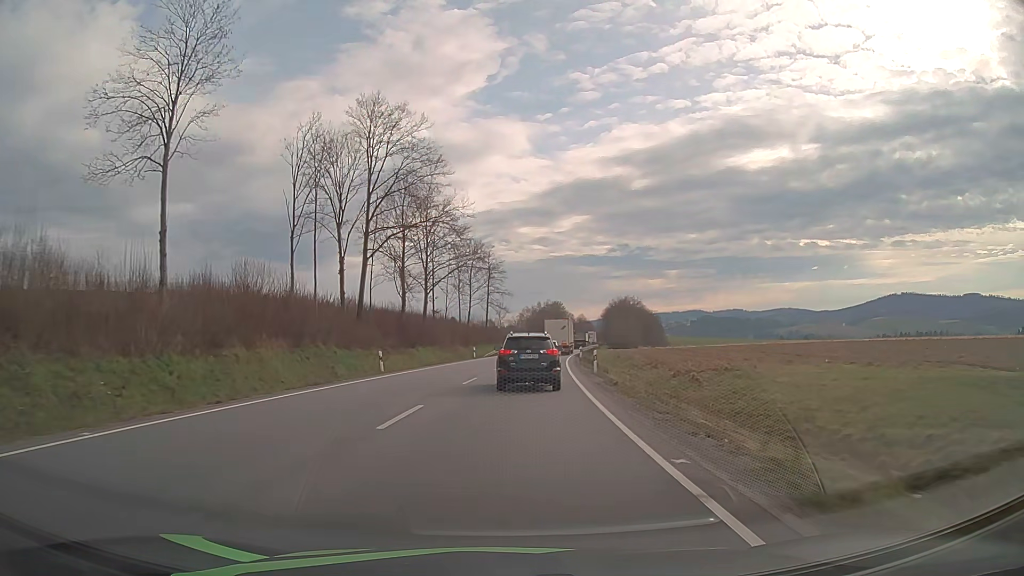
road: primary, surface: asphalt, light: Day
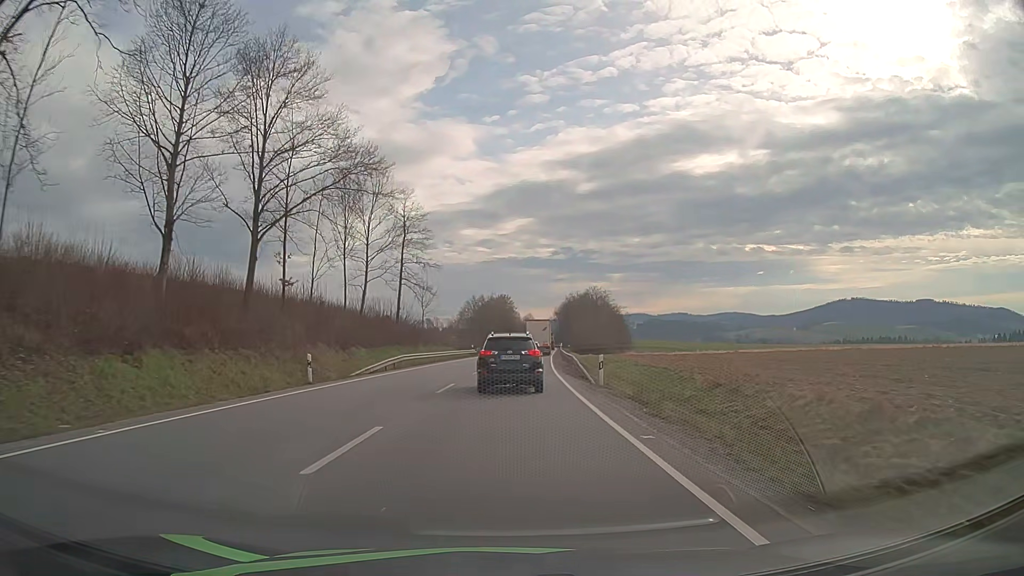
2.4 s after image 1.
(+1.7, +39.8) m; +5°
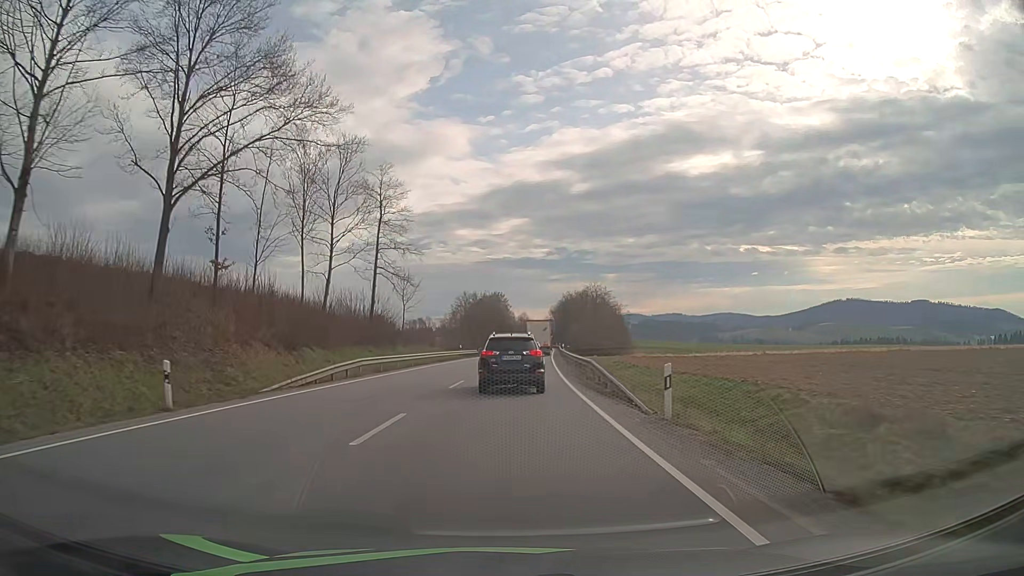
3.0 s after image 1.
(0.0, +10.0) m; 0°
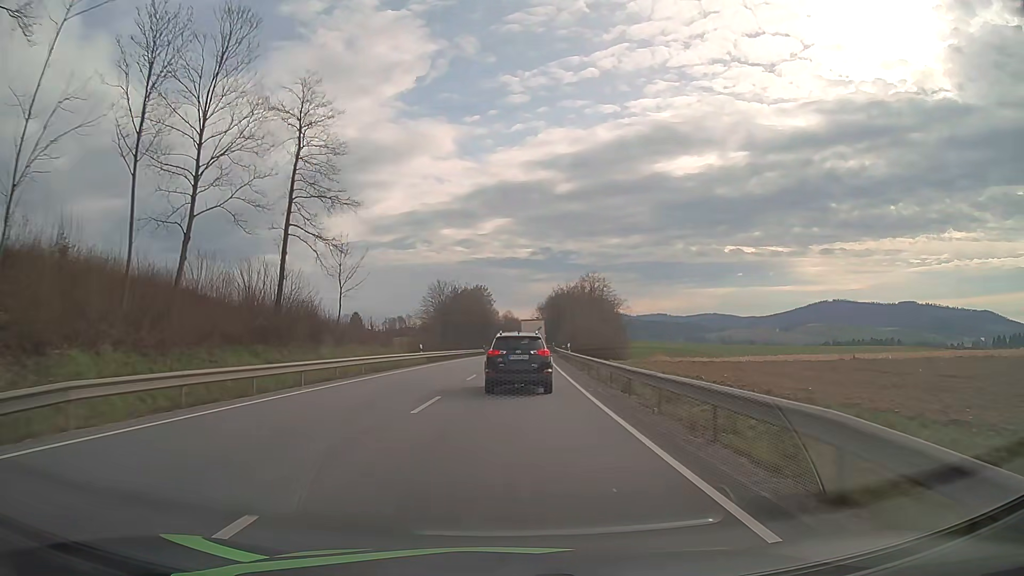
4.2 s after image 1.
(+0.2, +20.1) m; +1°
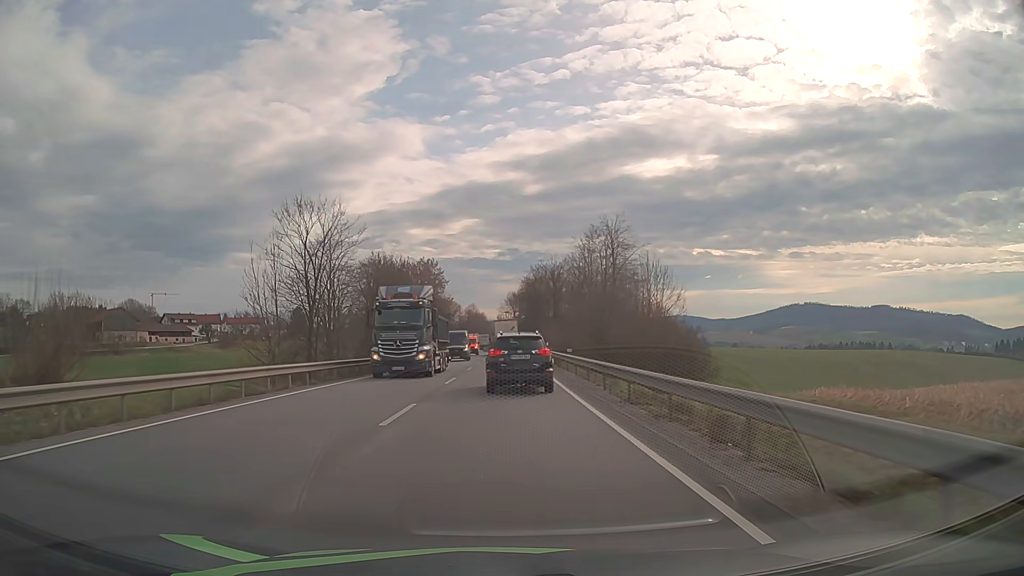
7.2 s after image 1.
(+1.4, +50.1) m; +3°
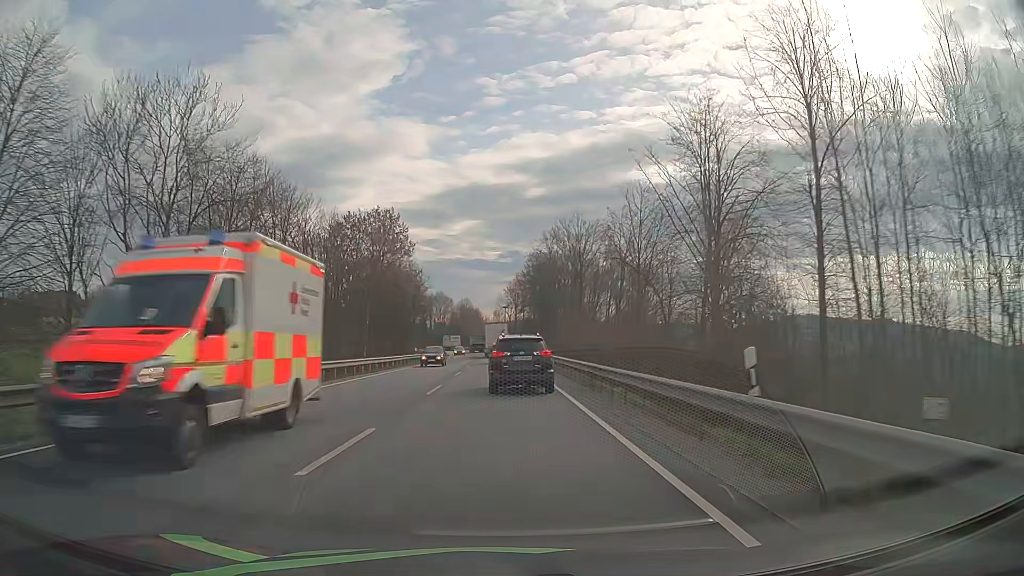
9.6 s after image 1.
(+0.2, +40.6) m; 0°
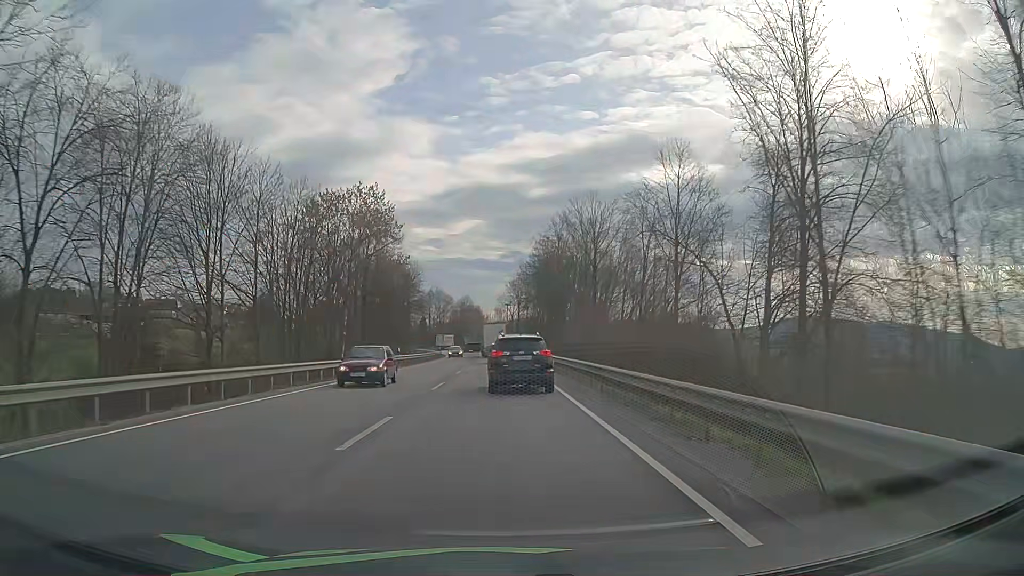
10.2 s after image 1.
(0.0, +10.4) m; 0°
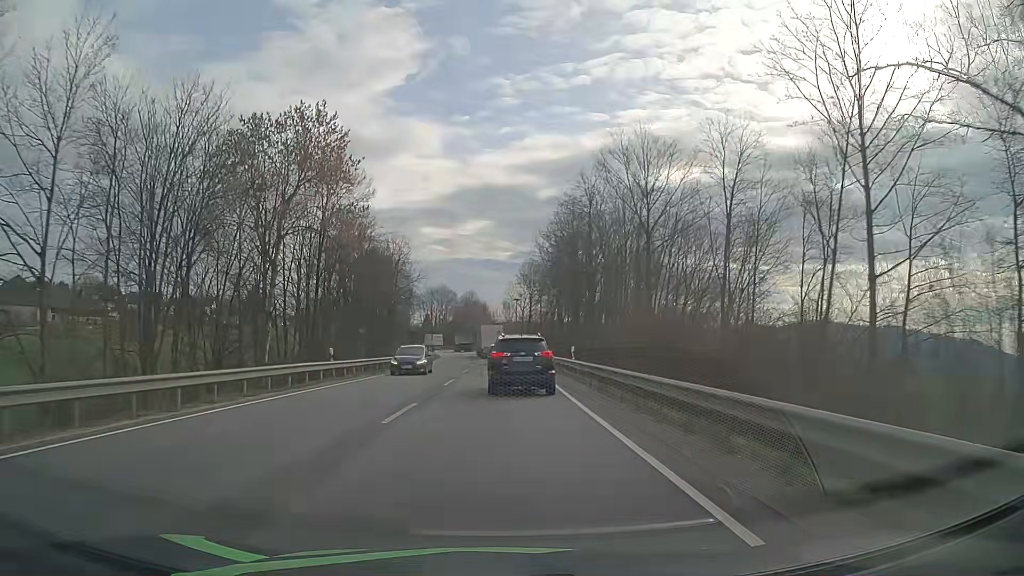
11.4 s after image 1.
(-0.1, +21.0) m; -1°
(0, +10) (0, +20) (0, +30) (-1, +40) (-1, +50) (-1, +60) (-2, +70) (-2, +80) (-3, +90) (-4, +100) m
